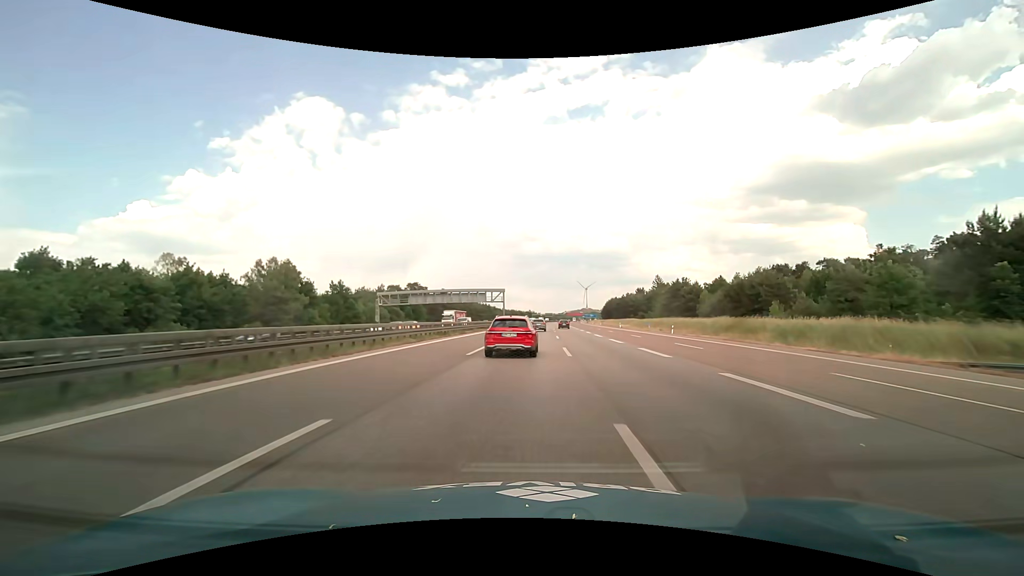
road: motorway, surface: asphalt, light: Day
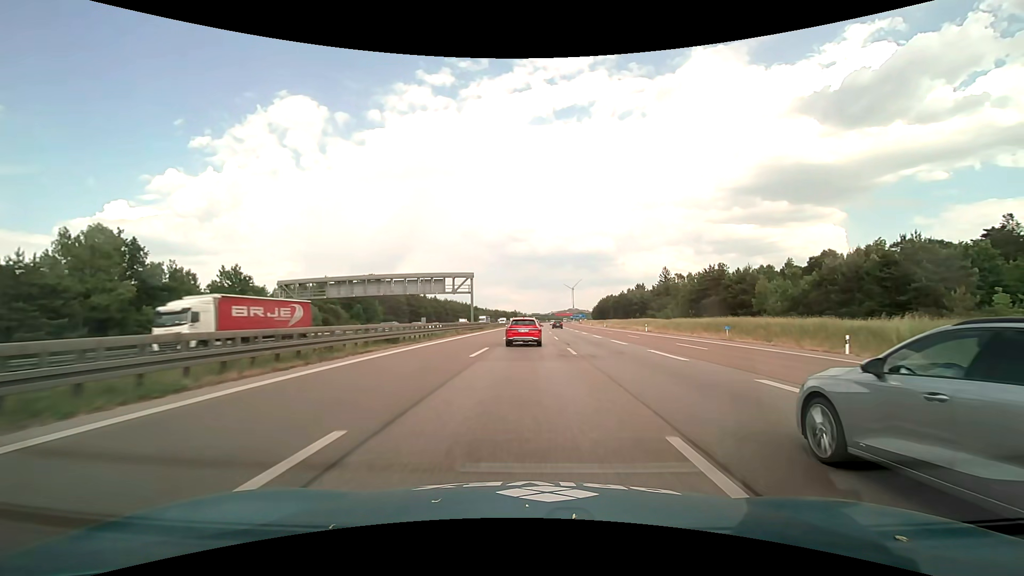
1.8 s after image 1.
(+0.5, +37.4) m; +2°
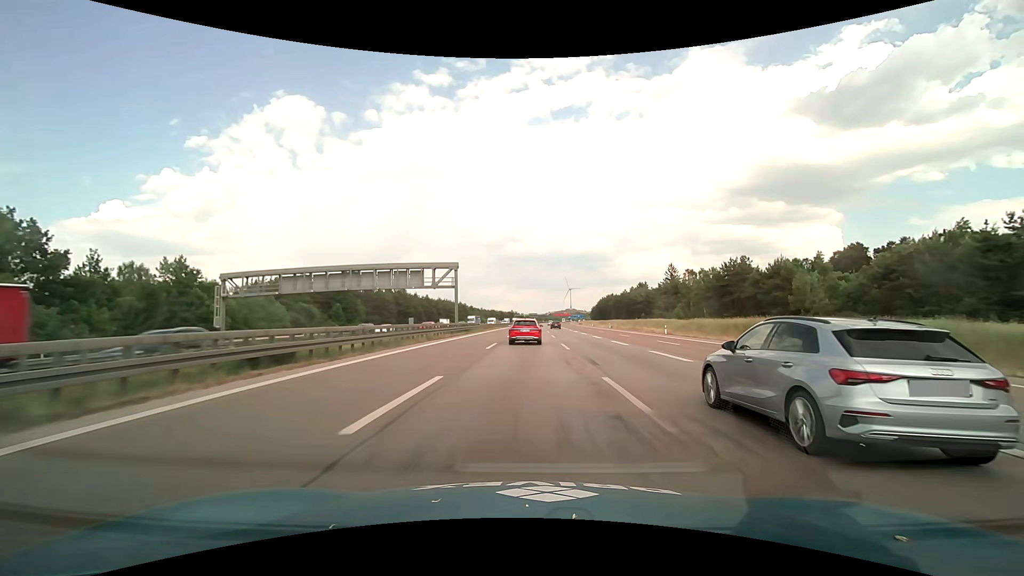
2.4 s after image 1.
(0.0, +12.5) m; 0°
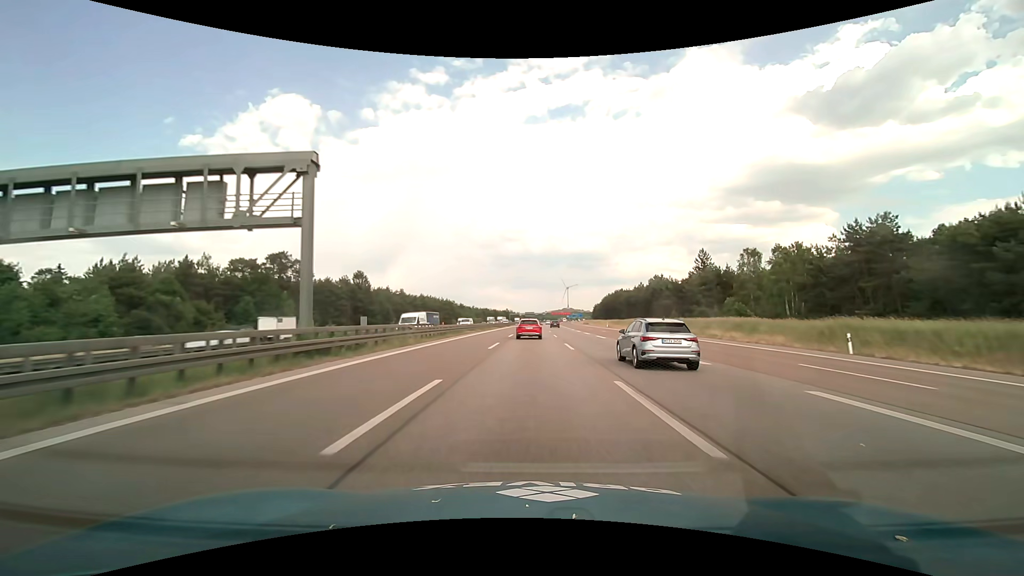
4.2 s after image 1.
(+0.3, +37.5) m; +1°
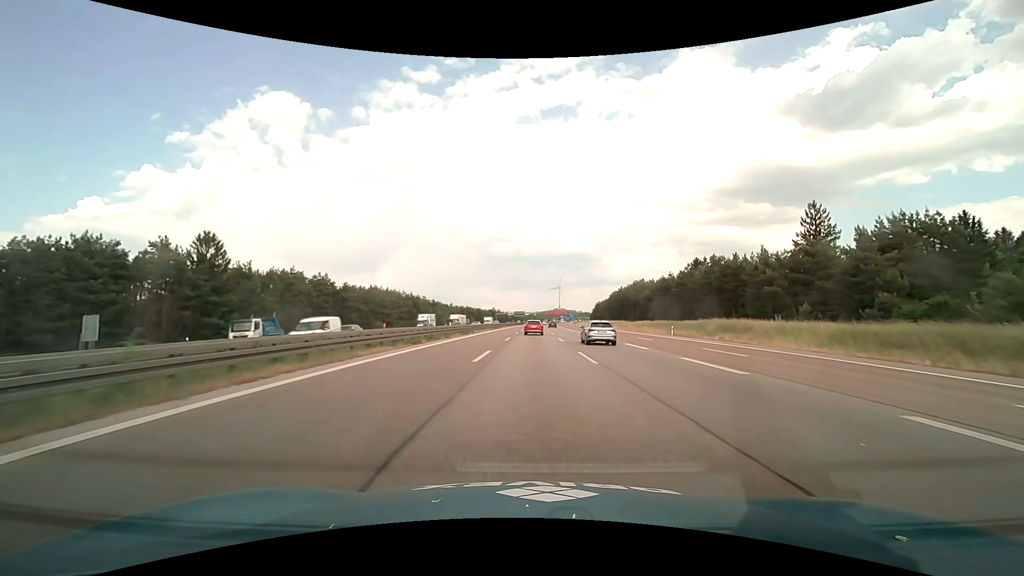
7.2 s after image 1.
(+0.4, +62.5) m; +1°
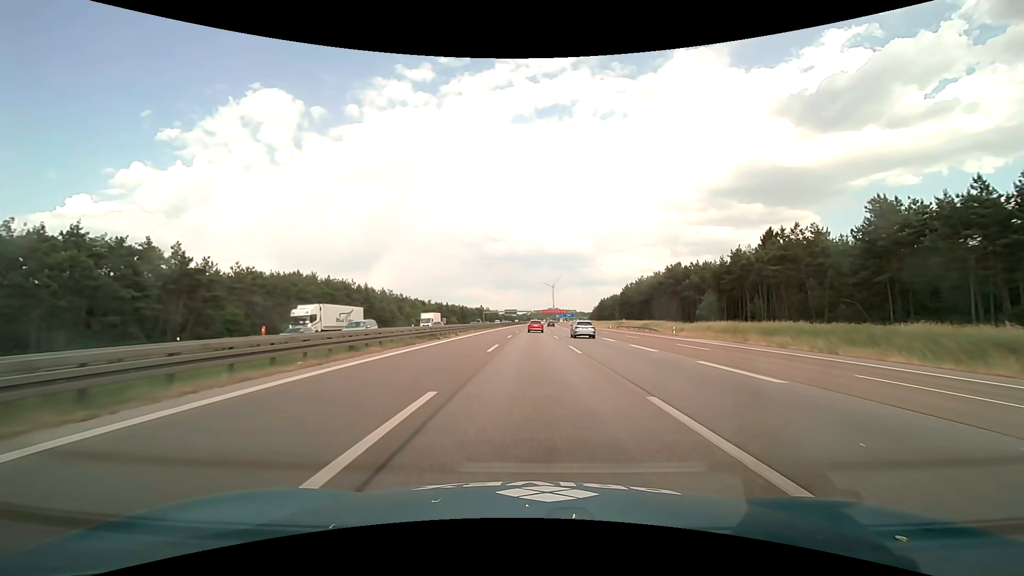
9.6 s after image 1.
(+0.3, +50.0) m; +1°
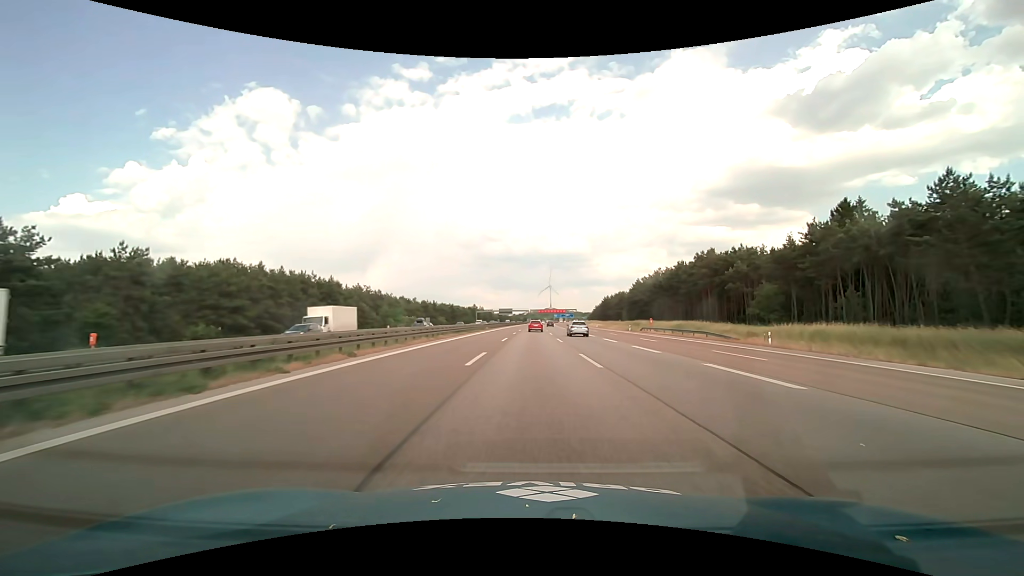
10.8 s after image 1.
(+0.1, +25.1) m; 0°
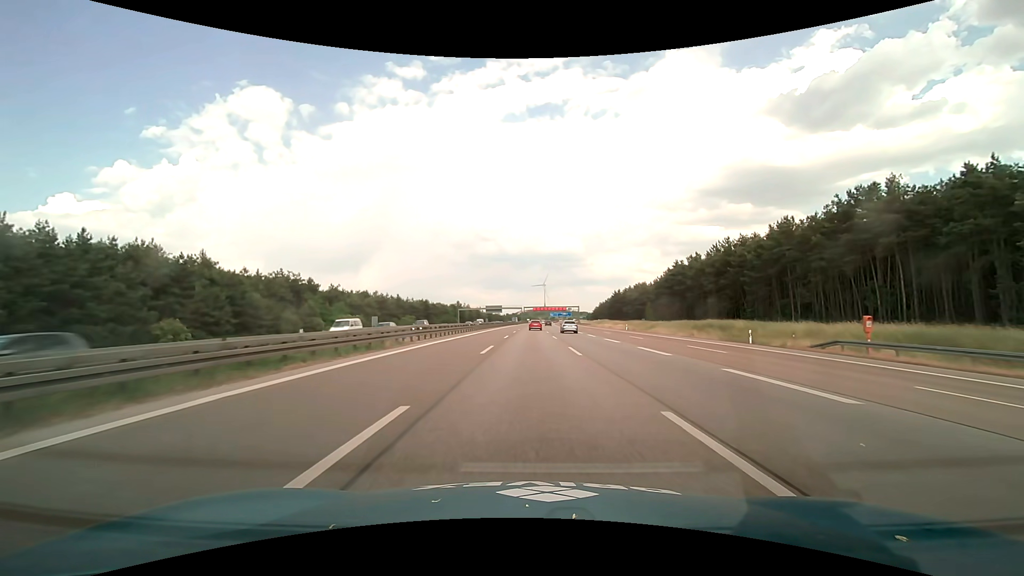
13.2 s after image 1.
(+0.2, +50.1) m; +1°
(0, +10) (0, +20) (0, +30) (0, +40) (0, +50) (0, +60) (0, +70) (+1, +80) (+1, +90) (+1, +100) m
